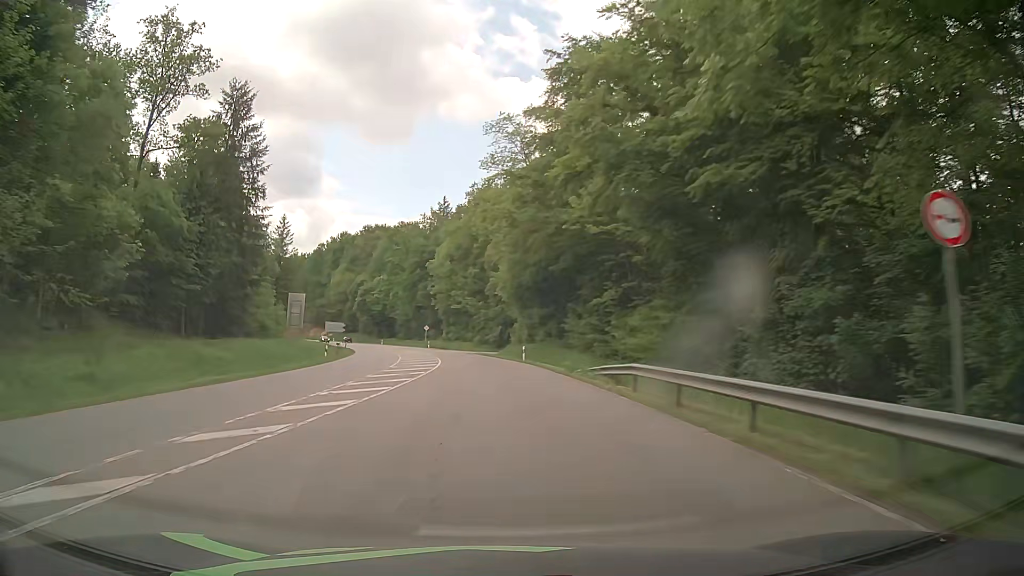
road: secondary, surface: asphalt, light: Day
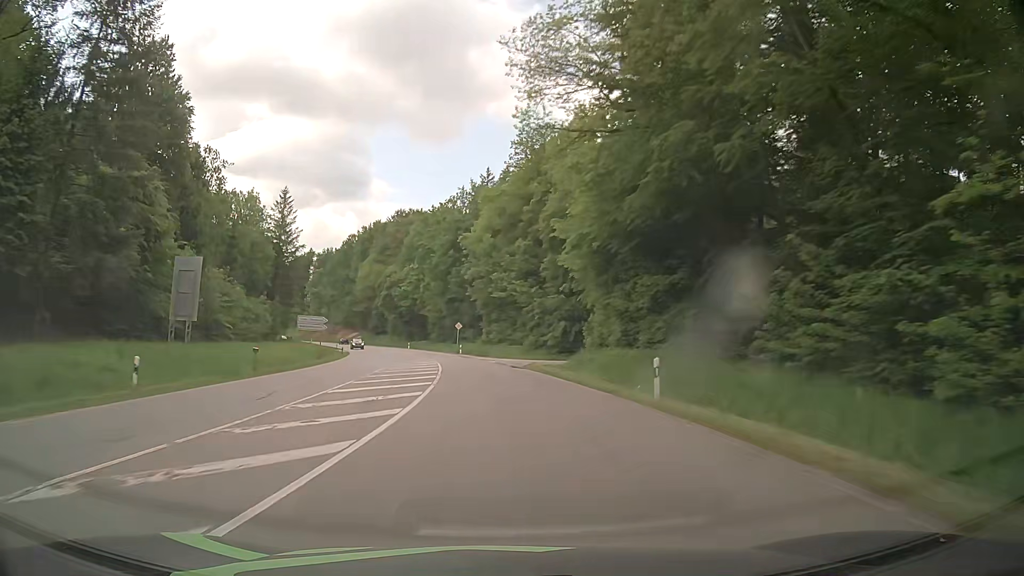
(-1.2, +29.5) m; -4°
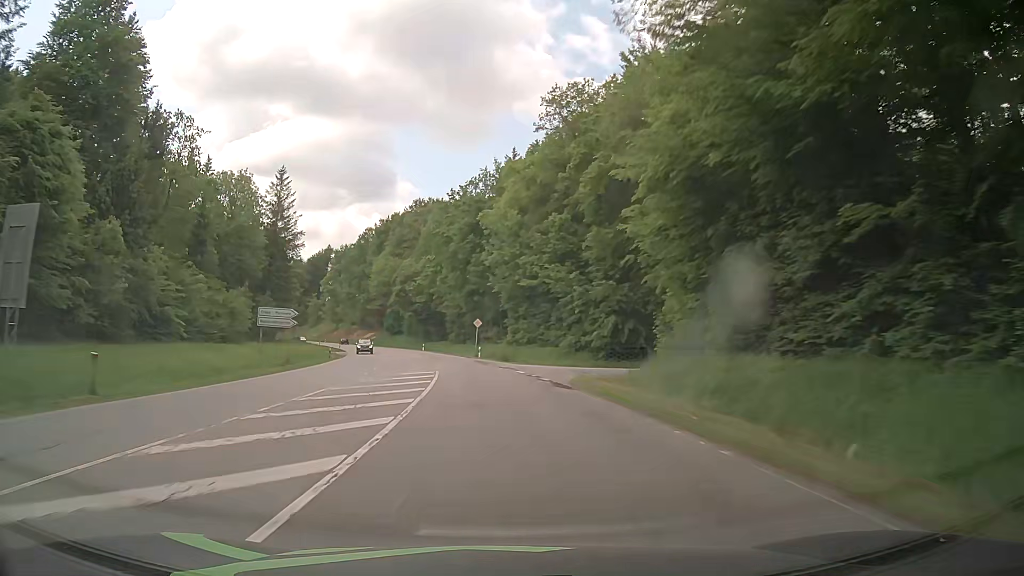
(-0.4, +14.7) m; -2°
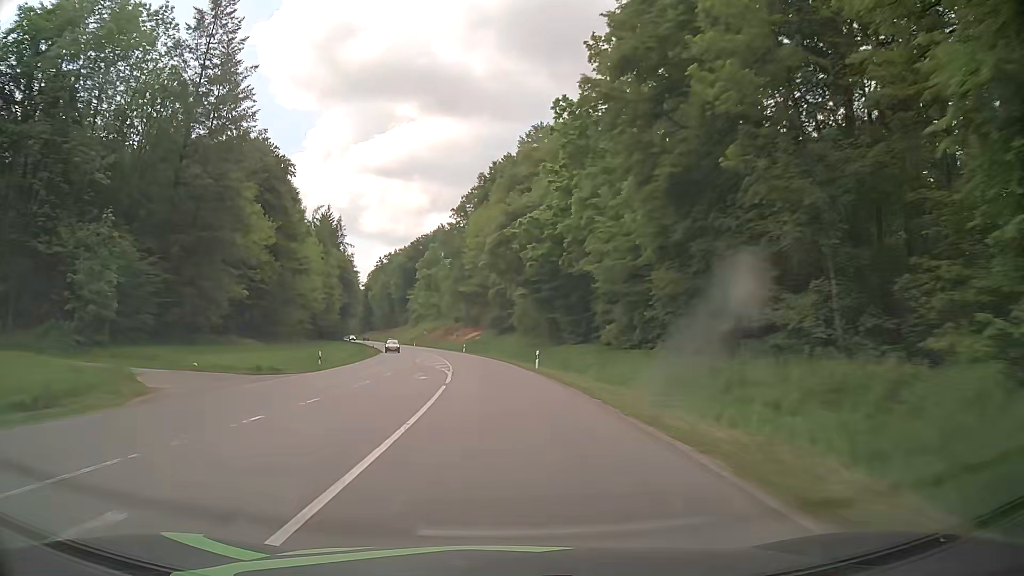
(-5.9, +58.6) m; -11°
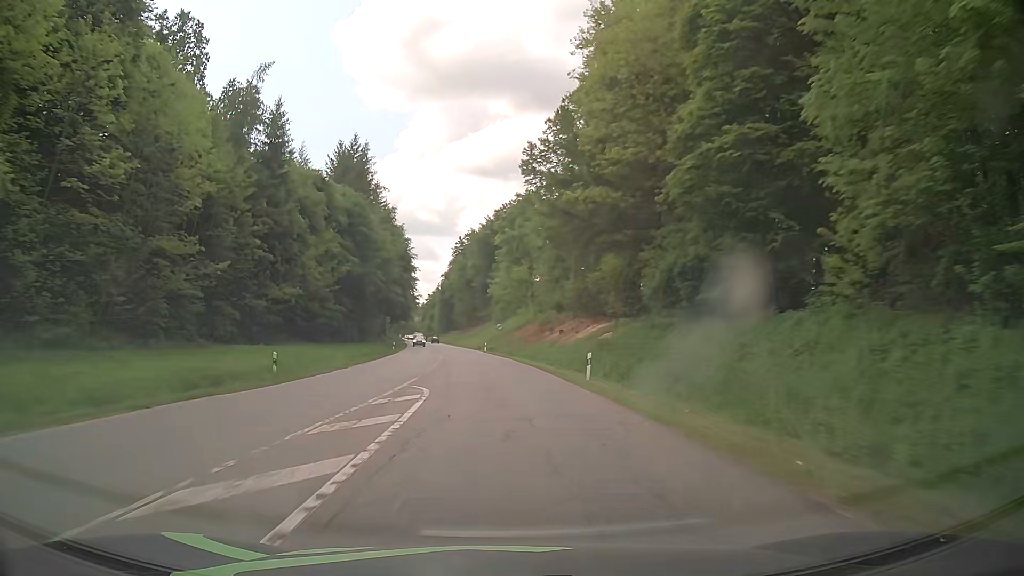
(-4.9, +60.0) m; -9°
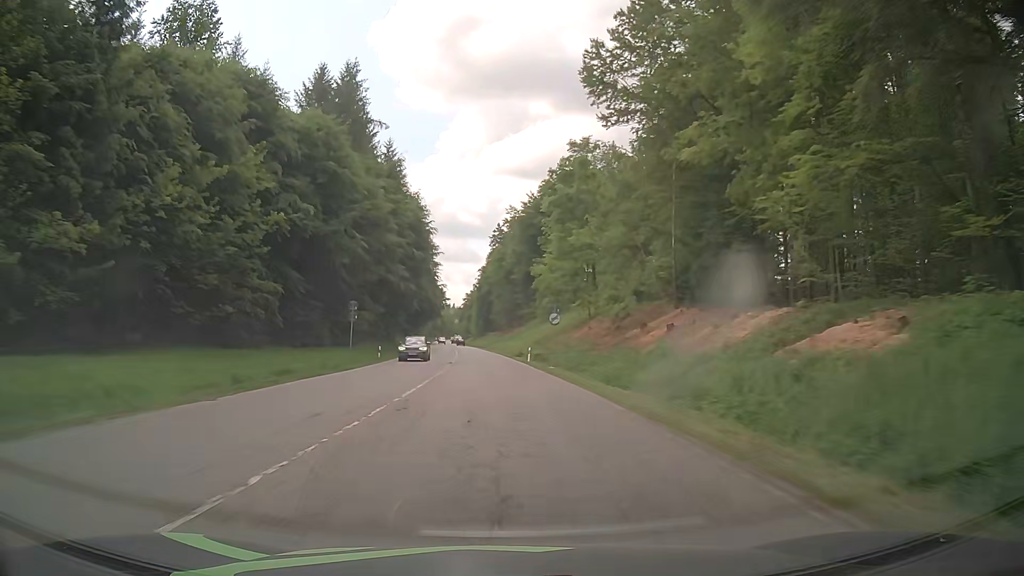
(-1.1, +30.6) m; -4°
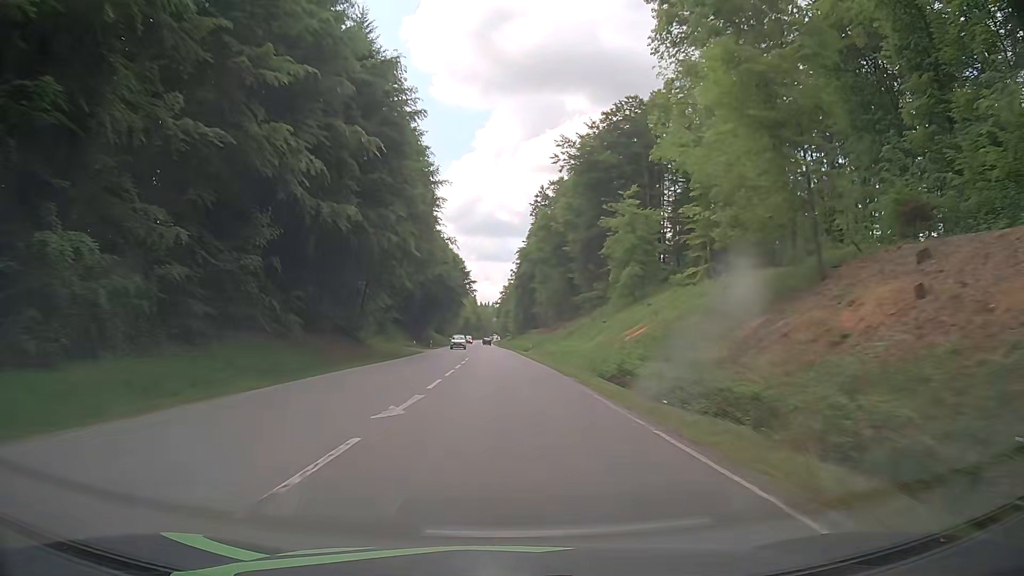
(-1.6, +46.4) m; -3°
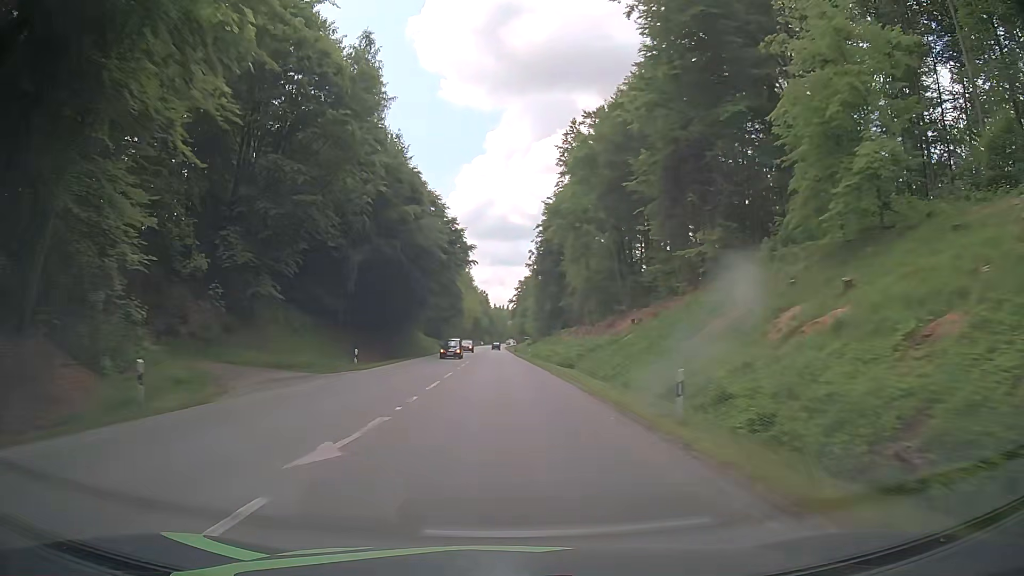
(-0.9, +46.7) m; -2°
(0, +10) (0, +20) (0, +30) (0, +40) (0, +50) (0, +60) (-1, +70) (-1, +80) (-1, +90) (-1, +100) m
